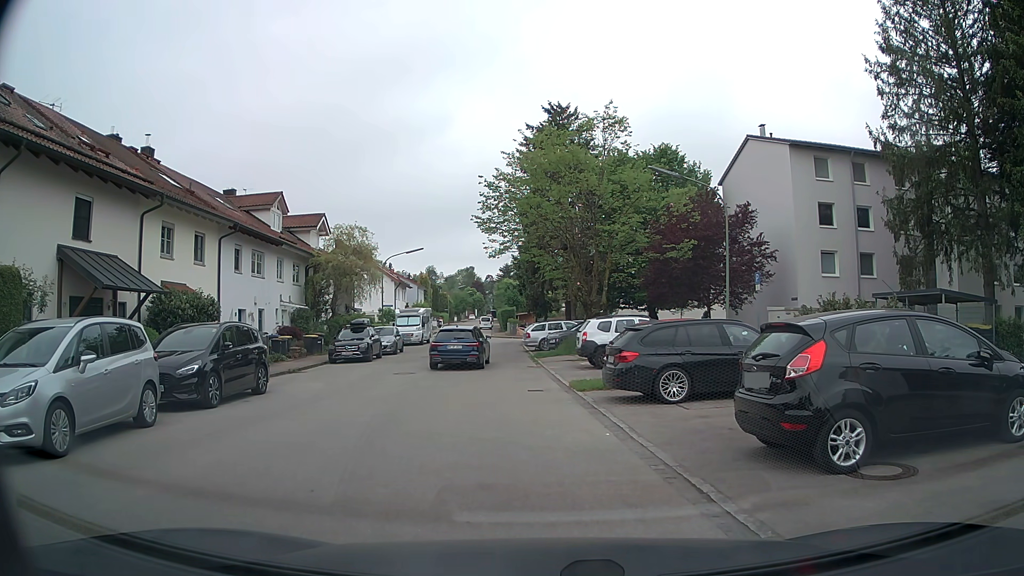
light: Day
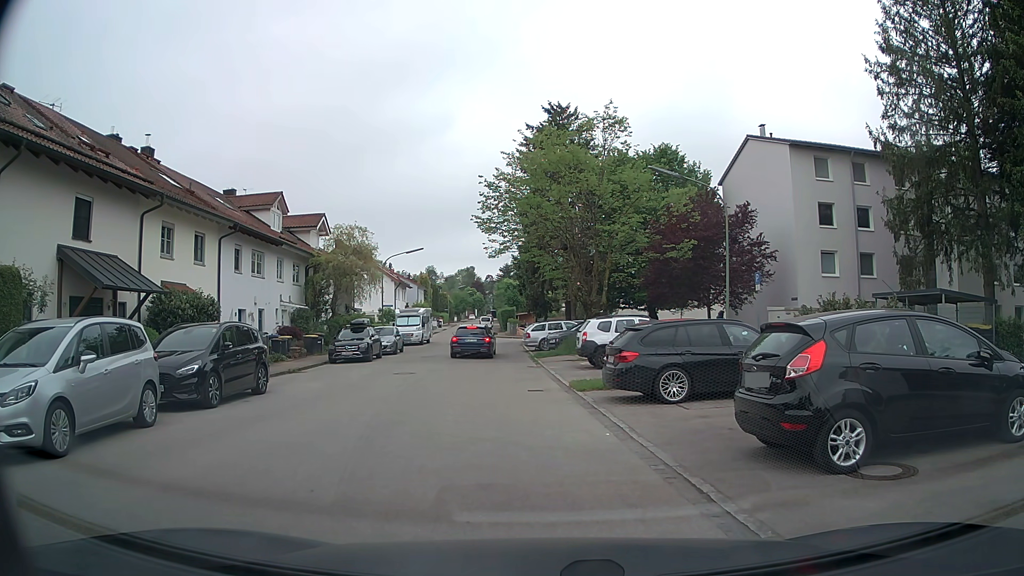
(0.0, 0.0) m; 0°
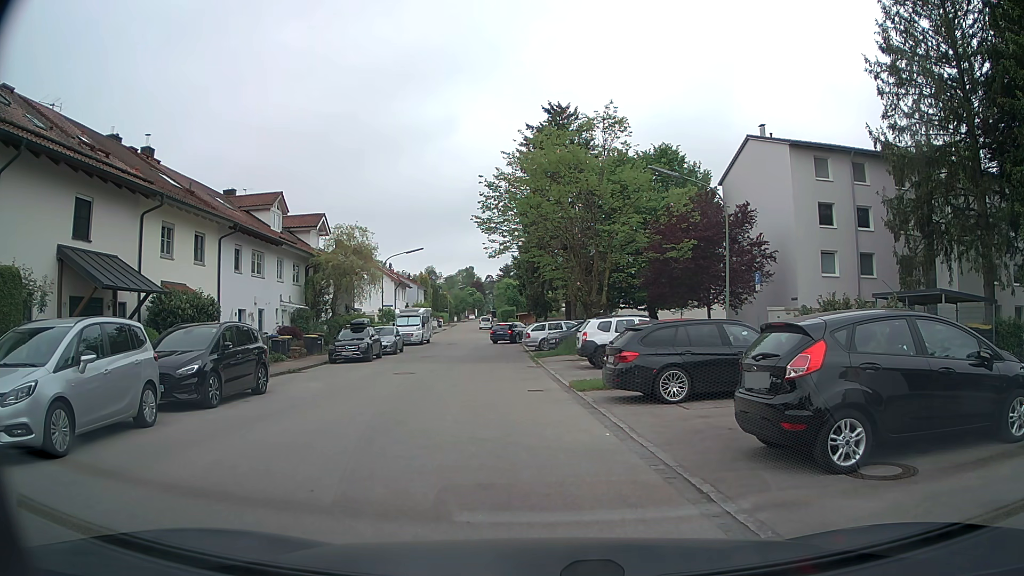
(0.0, 0.0) m; 0°
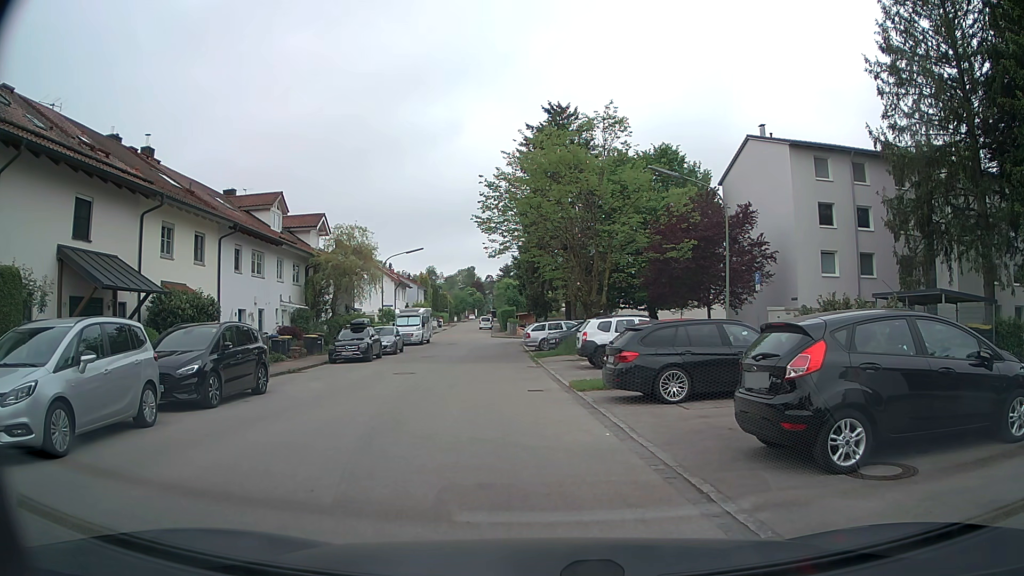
(0.0, 0.0) m; 0°
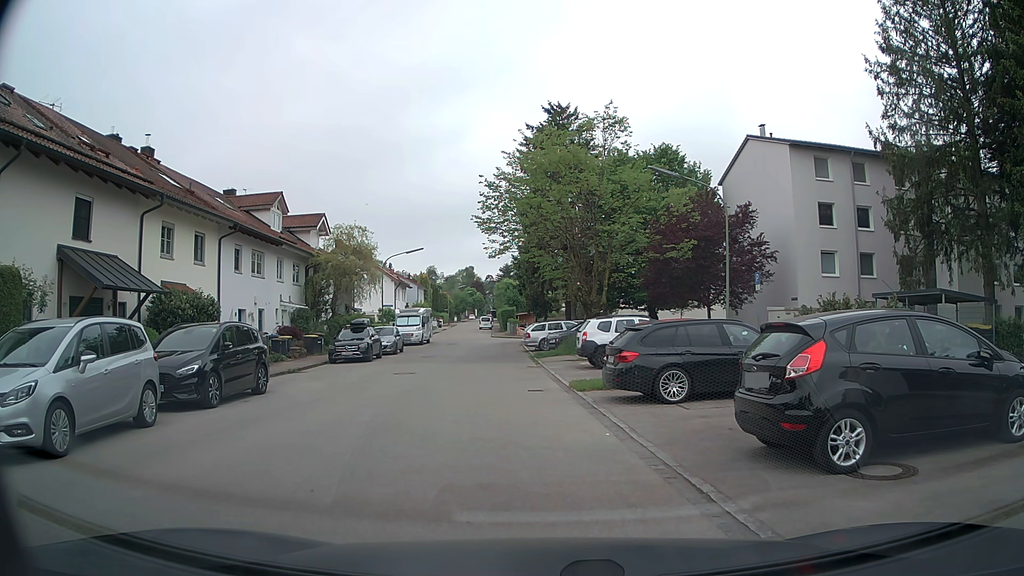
(0.0, 0.0) m; 0°
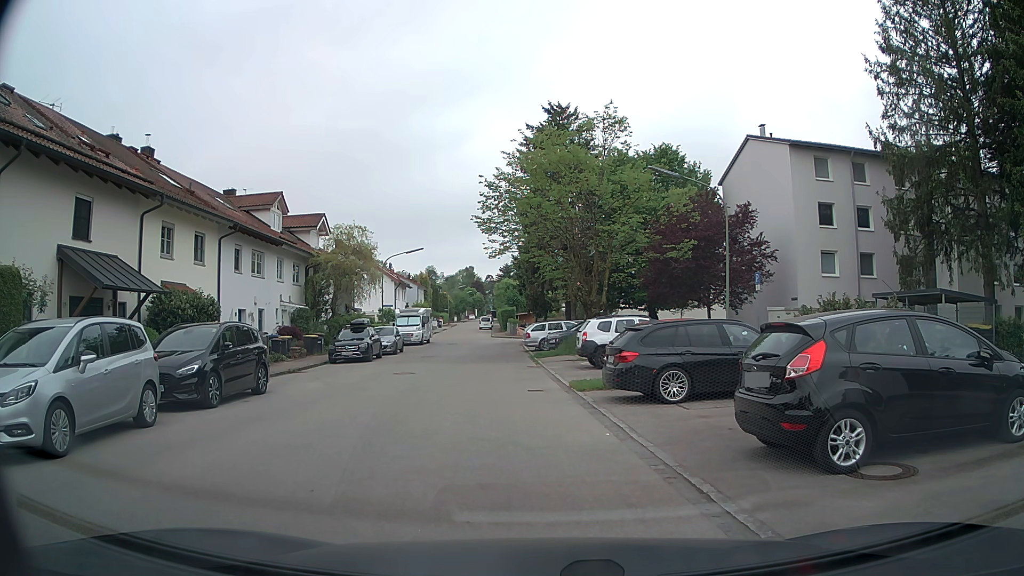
(0.0, 0.0) m; 0°
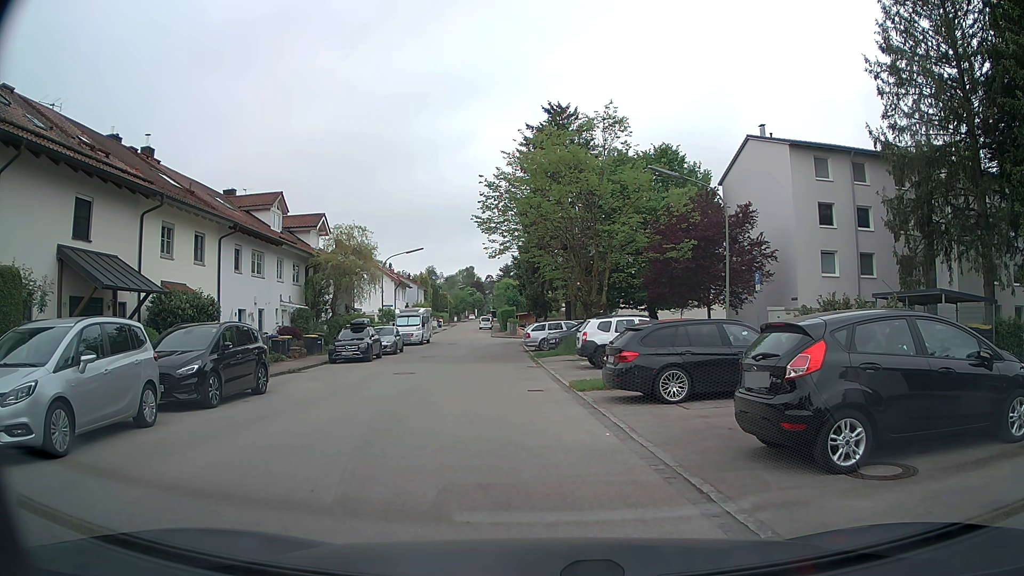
(0.0, 0.0) m; 0°
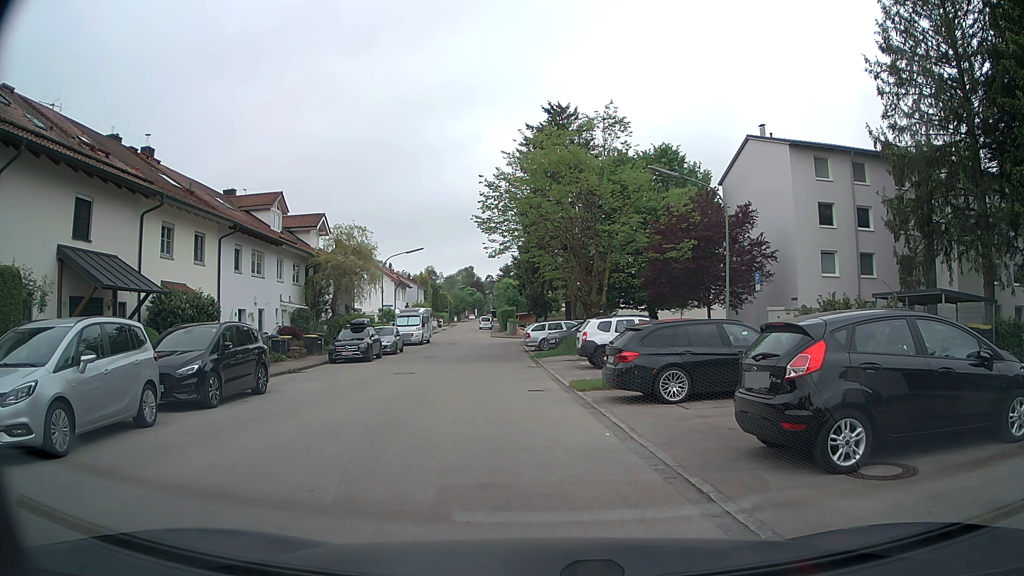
(0.0, 0.0) m; 0°
